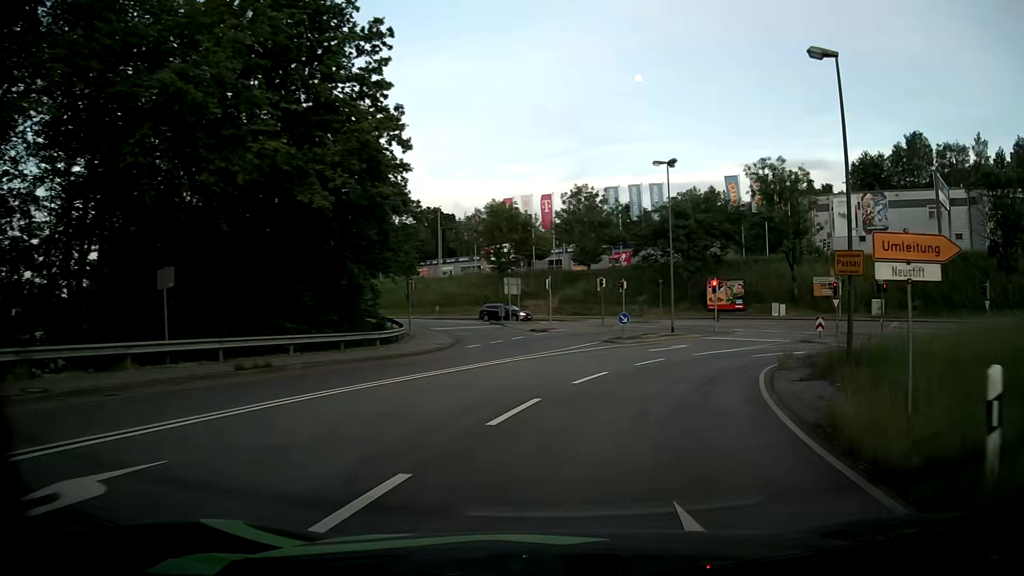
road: primary_link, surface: asphalt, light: Day
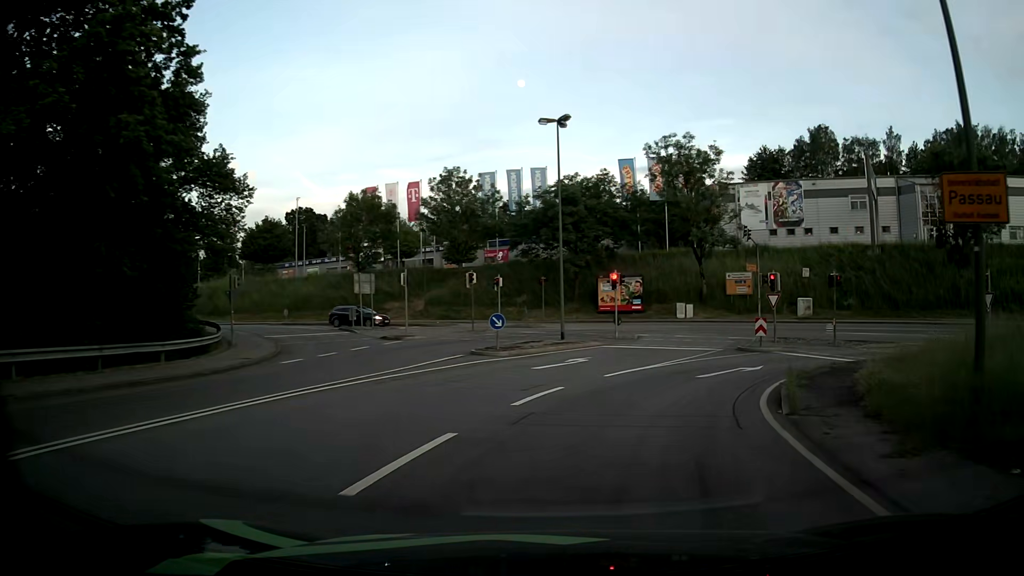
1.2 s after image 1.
(+0.9, +9.4) m; +10°
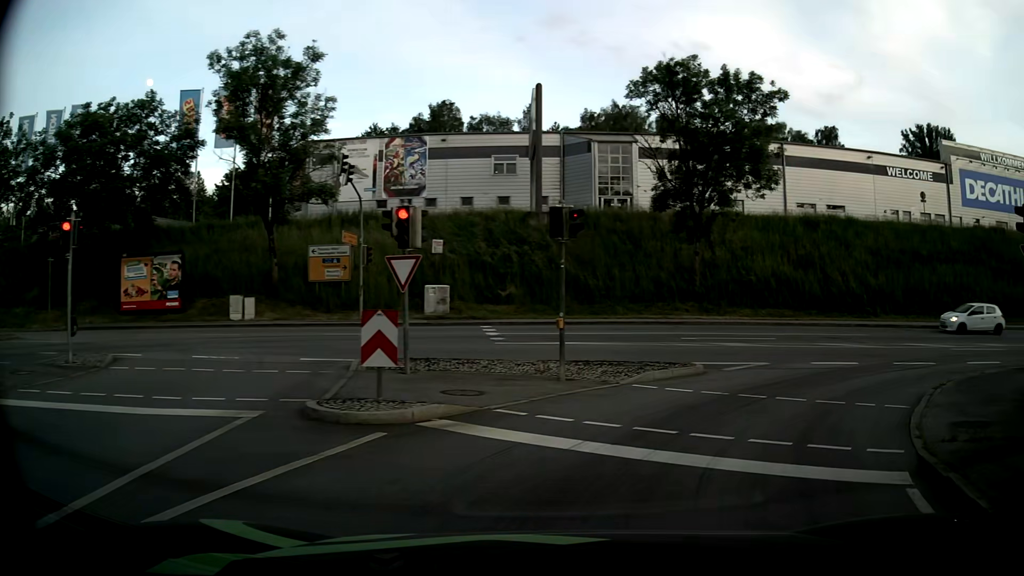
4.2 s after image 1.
(+4.7, +18.8) m; +34°
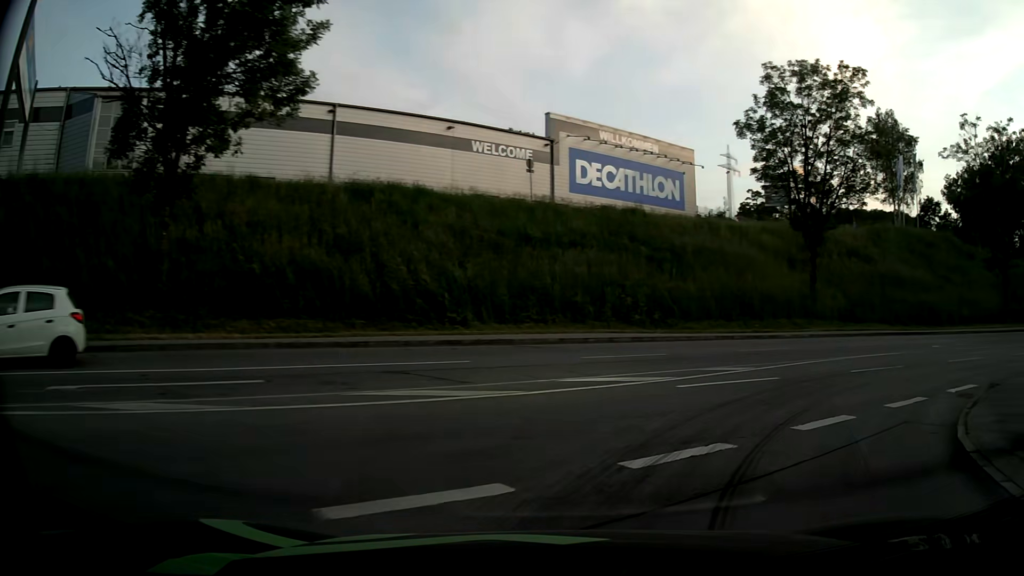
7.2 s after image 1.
(+4.9, +13.9) m; +38°
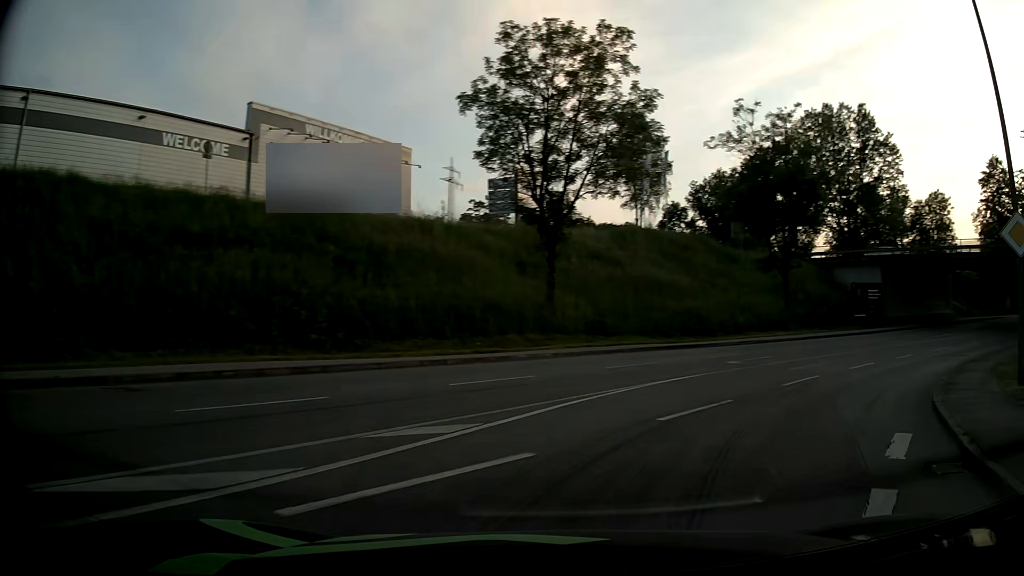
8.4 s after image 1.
(+1.5, +7.6) m; +23°
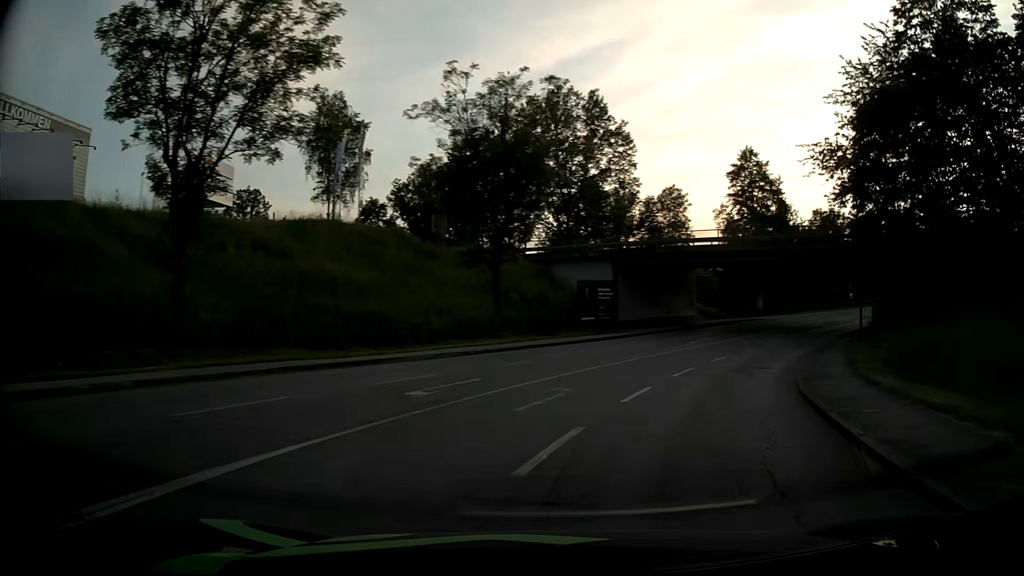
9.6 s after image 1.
(+1.9, +8.7) m; +24°
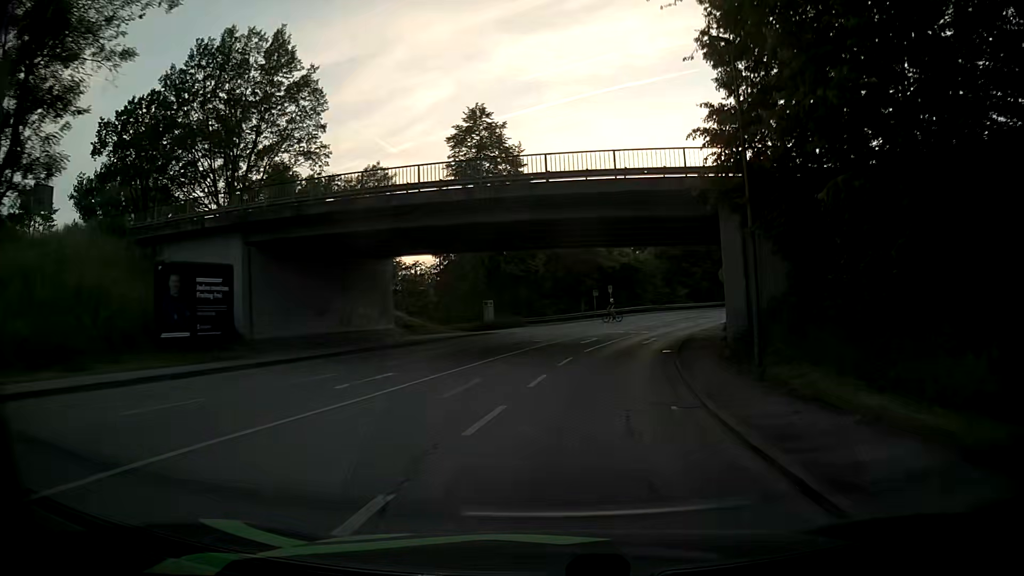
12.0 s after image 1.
(+5.8, +21.0) m; +25°
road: tertiary
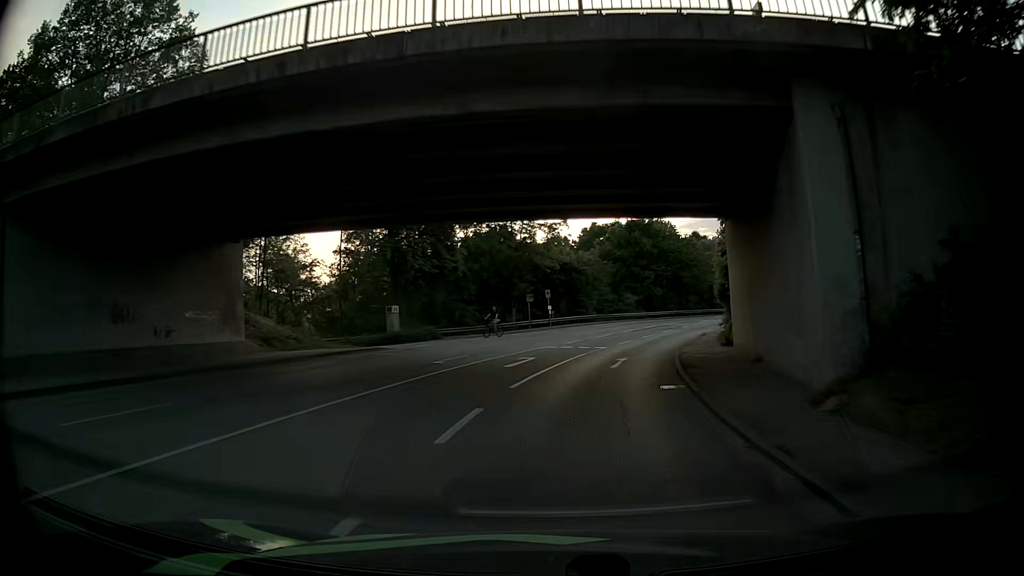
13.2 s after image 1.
(+0.5, +12.8) m; +5°
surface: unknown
(0, +10) (+1, +20) (+3, +30) (+6, +39) (+10, +49) (+14, +58) (+19, +66) (+25, +74) (+32, +82) (+39, +89) m
